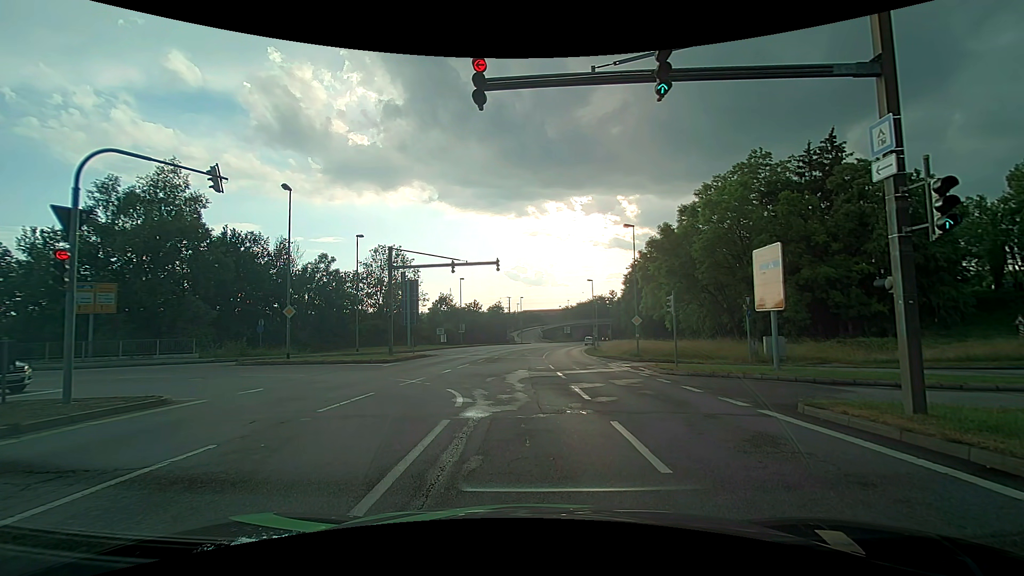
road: primary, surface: asphalt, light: Day
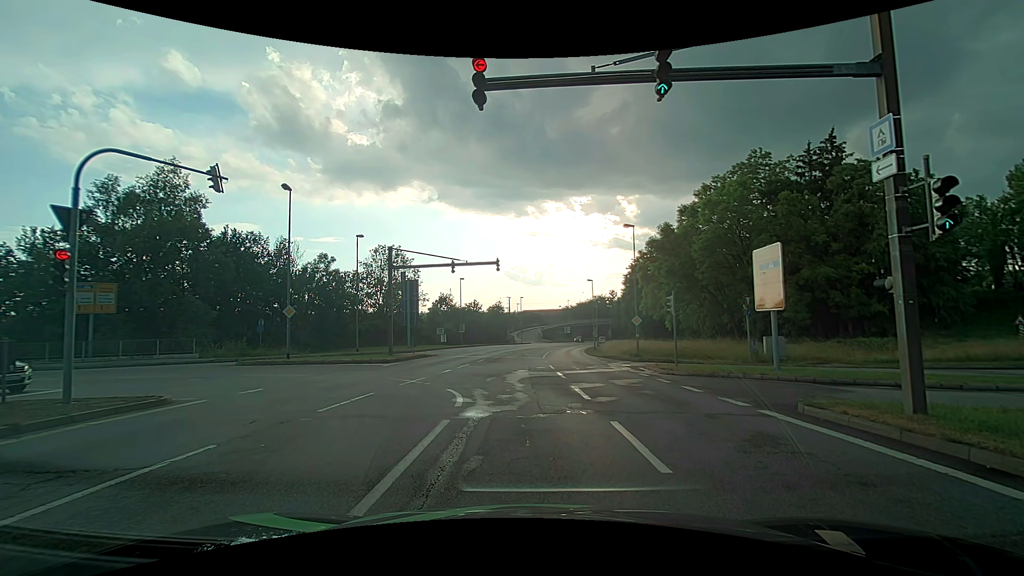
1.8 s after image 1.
(0.0, 0.0) m; 0°
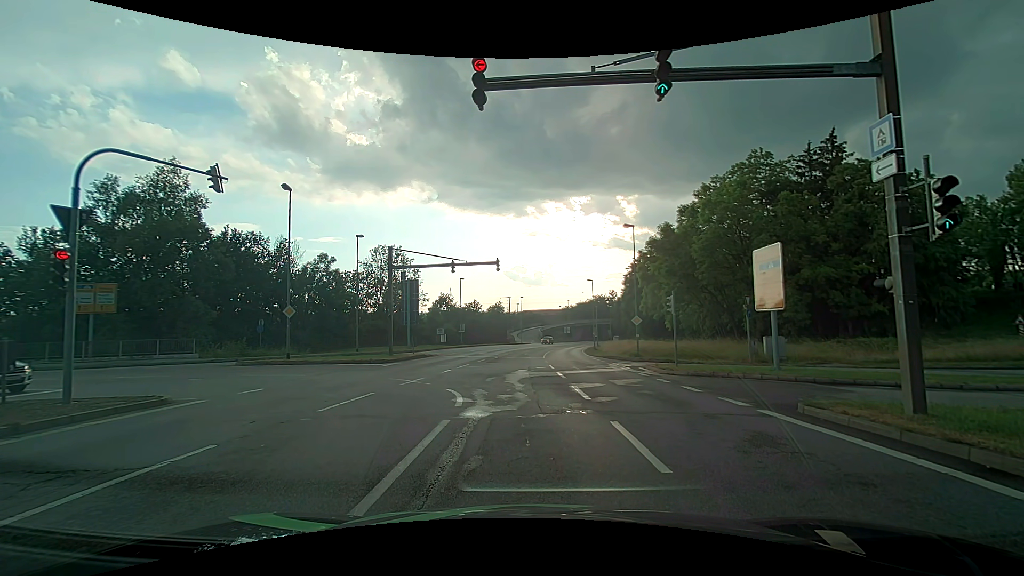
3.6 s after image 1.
(0.0, 0.0) m; 0°
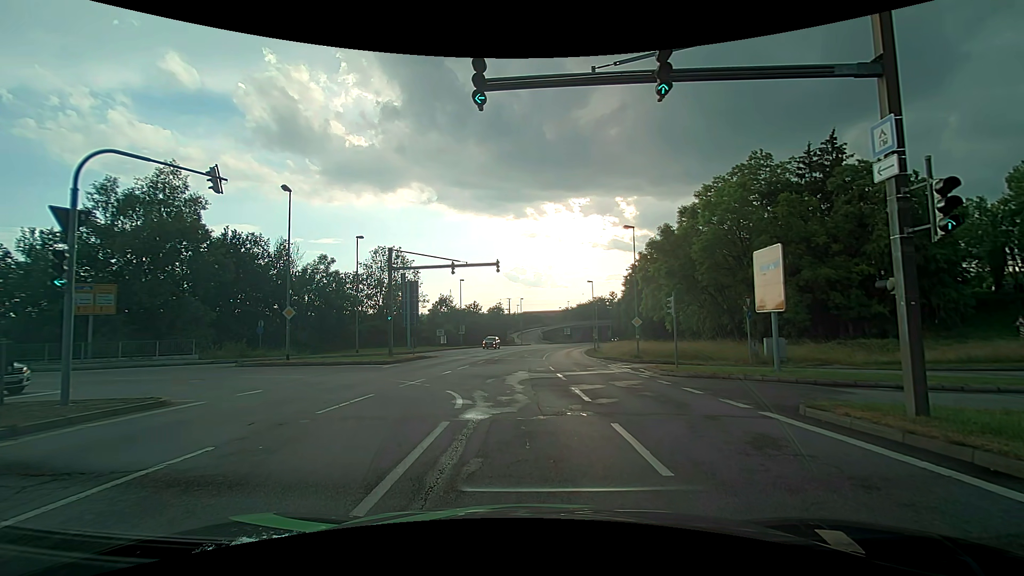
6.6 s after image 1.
(0.0, 0.0) m; 0°
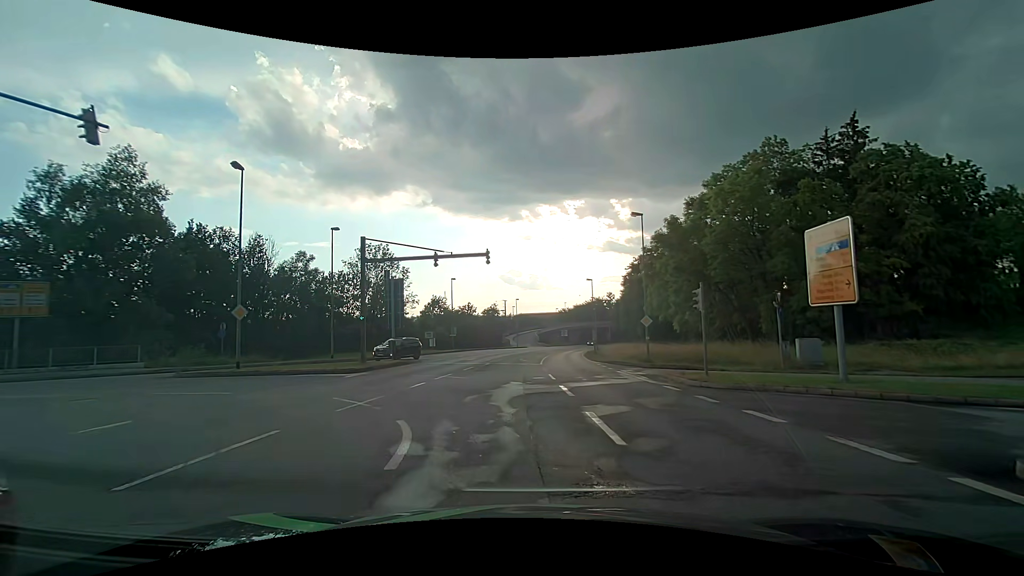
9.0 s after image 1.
(-0.1, +4.7) m; 0°
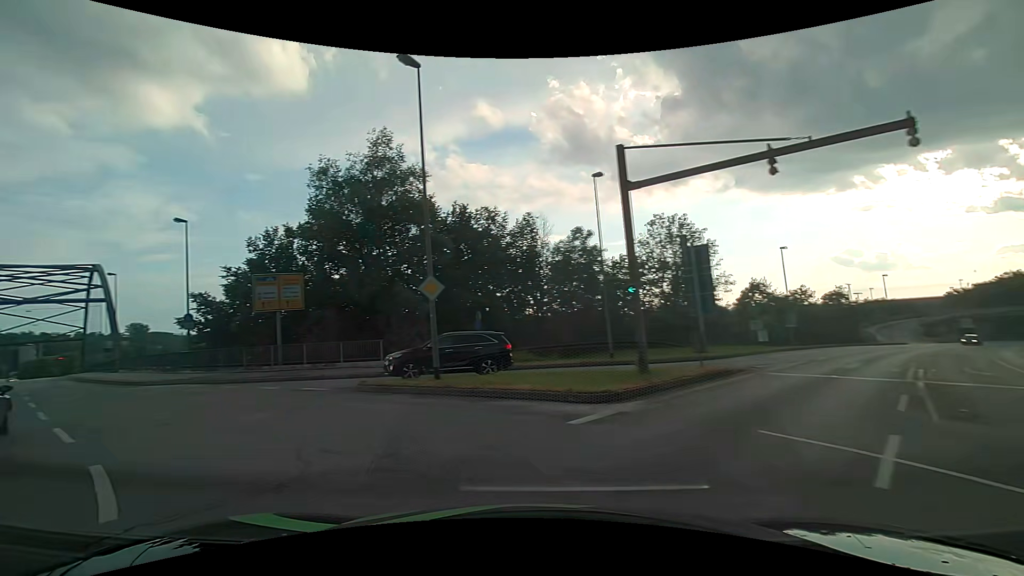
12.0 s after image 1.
(-2.3, +13.7) m; -35°
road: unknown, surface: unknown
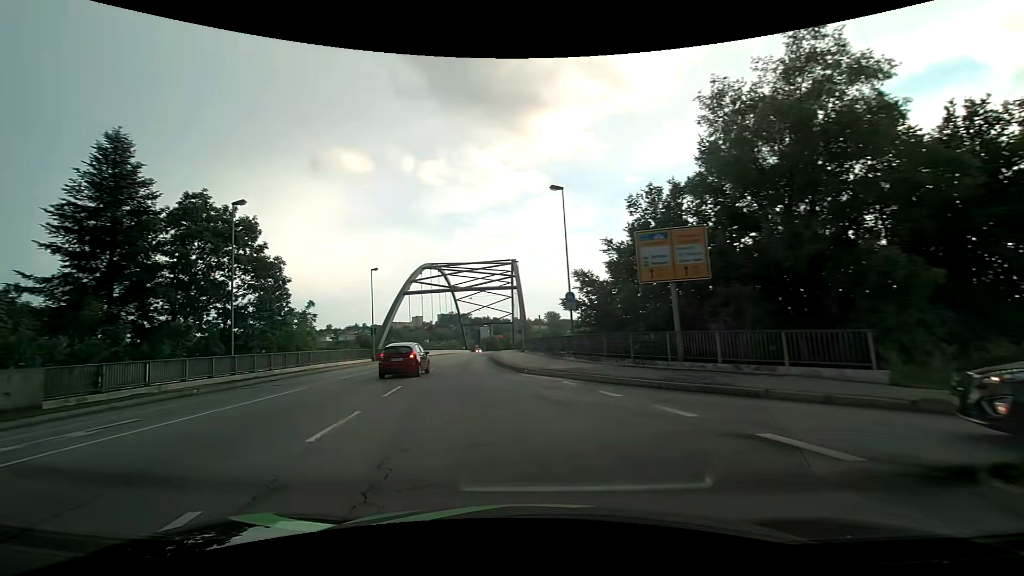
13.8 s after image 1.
(-3.9, +9.8) m; -42°
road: primary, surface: asphalt
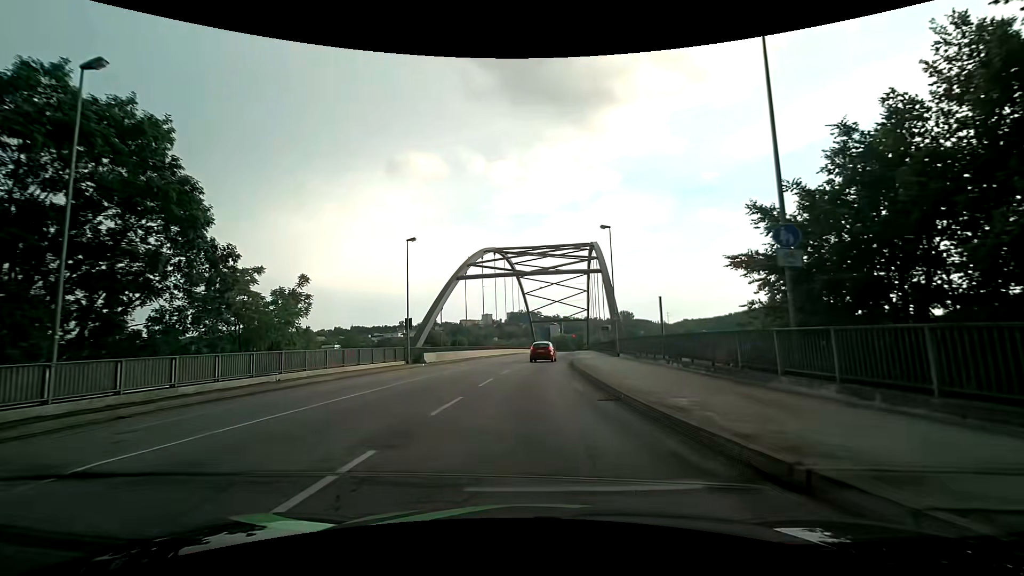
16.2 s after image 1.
(-1.7, +16.4) m; -7°
(0, +10) (0, +20) (0, +30) (+1, +40) (+2, +50) (+3, +60) (+4, +70) (+5, +80) (+6, +90) (+7, +100) m
